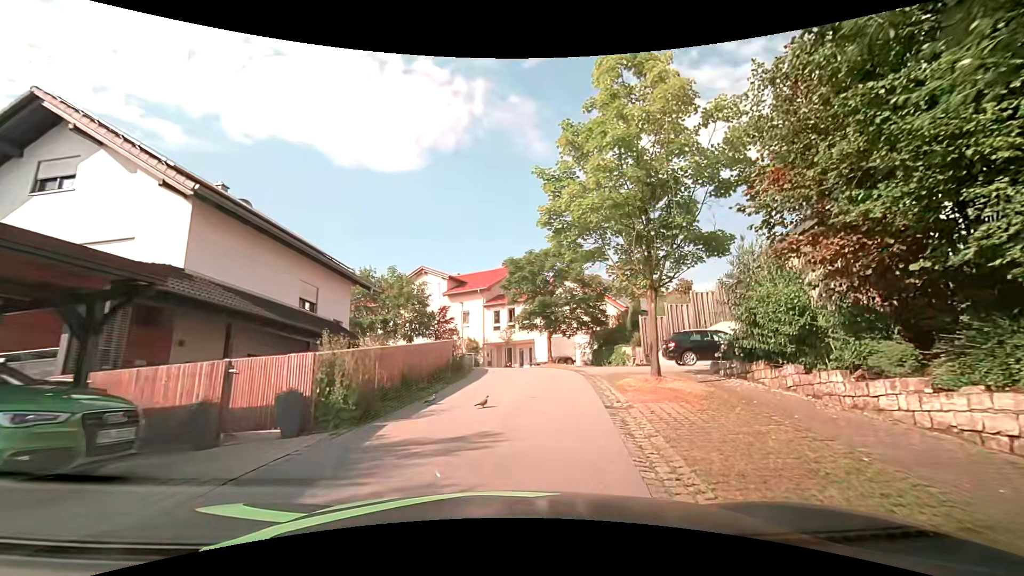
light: Day
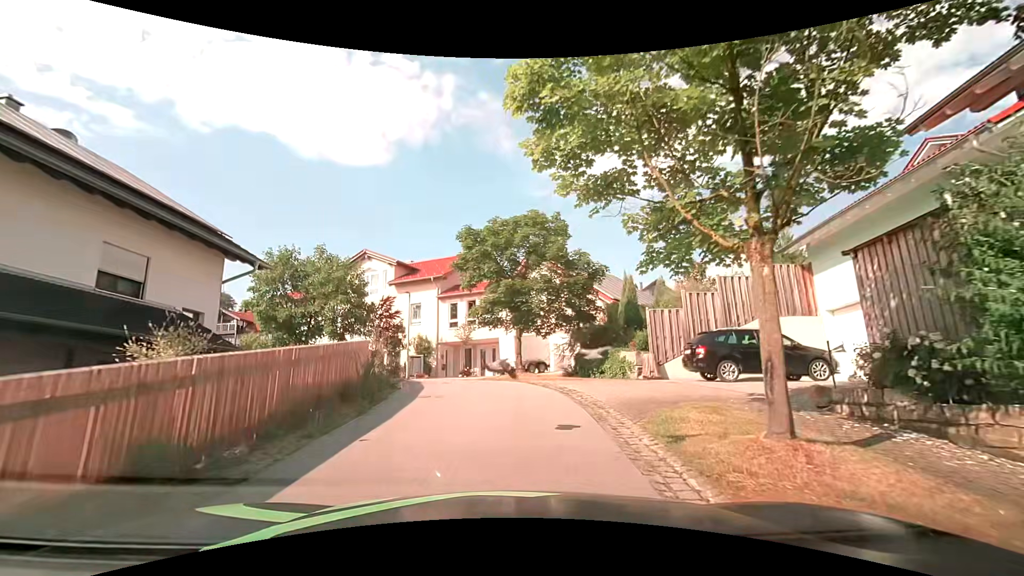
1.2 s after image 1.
(+0.4, +7.1) m; +4°
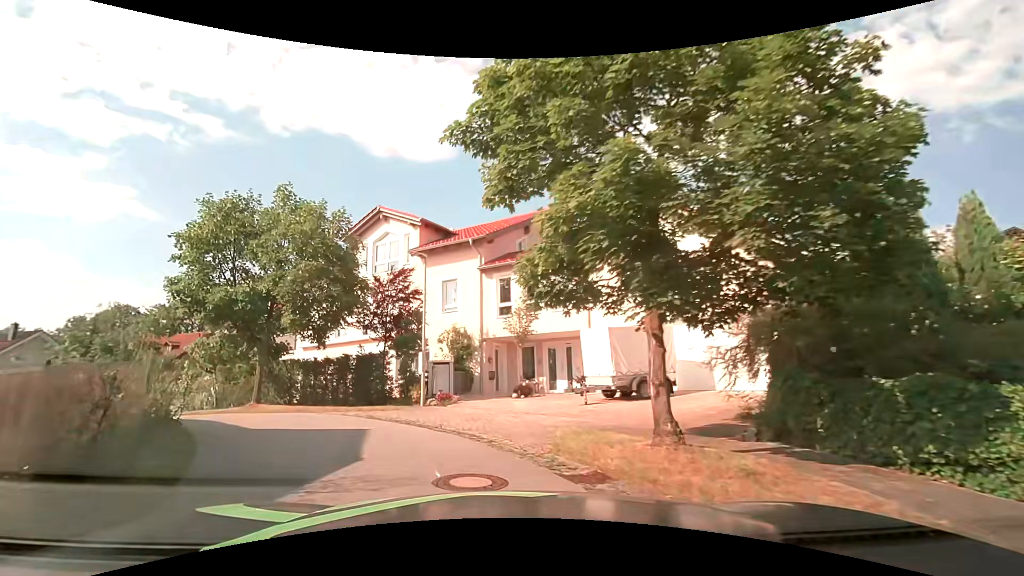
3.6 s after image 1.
(-0.1, +12.6) m; -7°
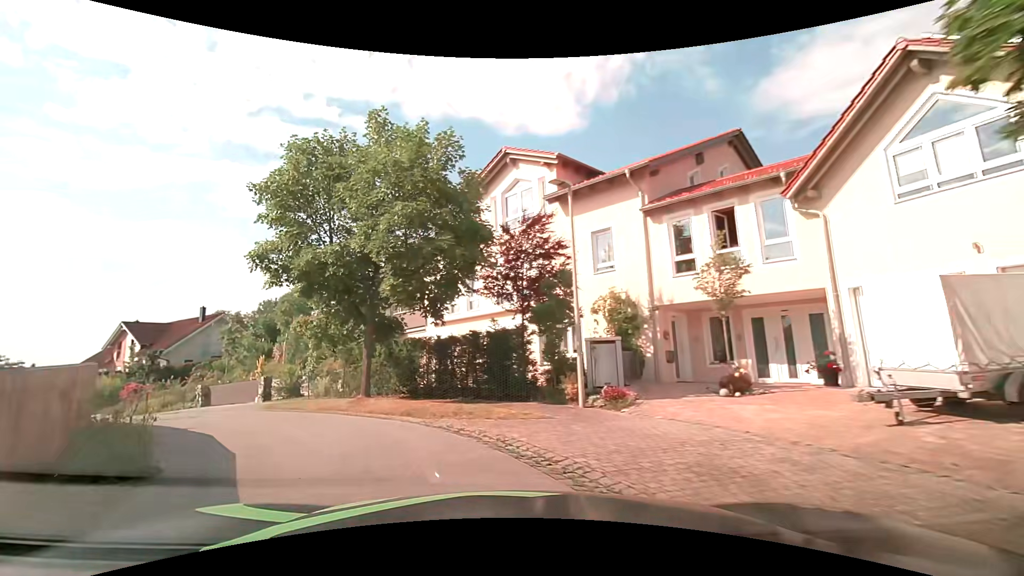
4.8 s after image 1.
(-0.8, +5.9) m; -16°
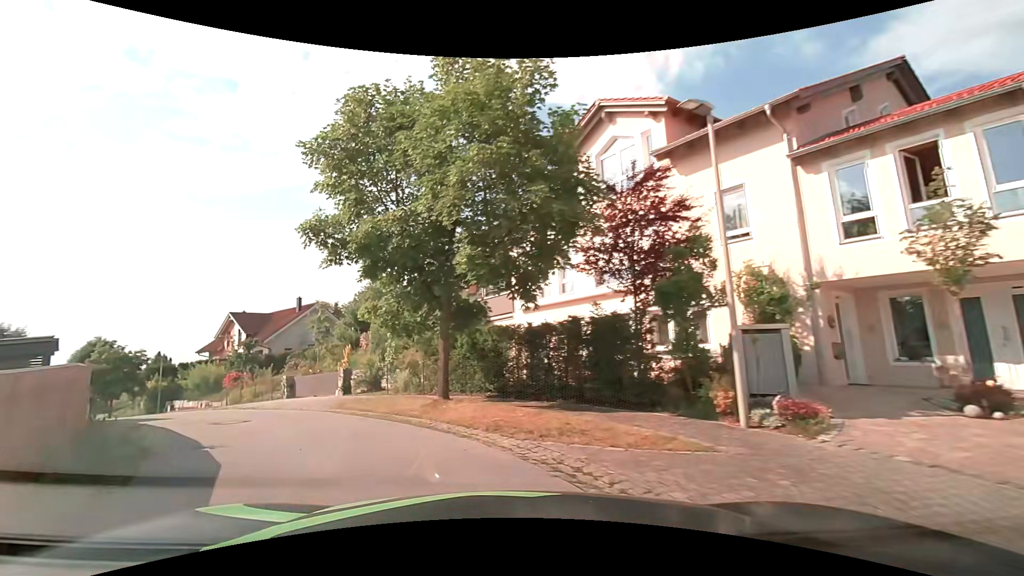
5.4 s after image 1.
(-0.3, +3.2) m; -9°
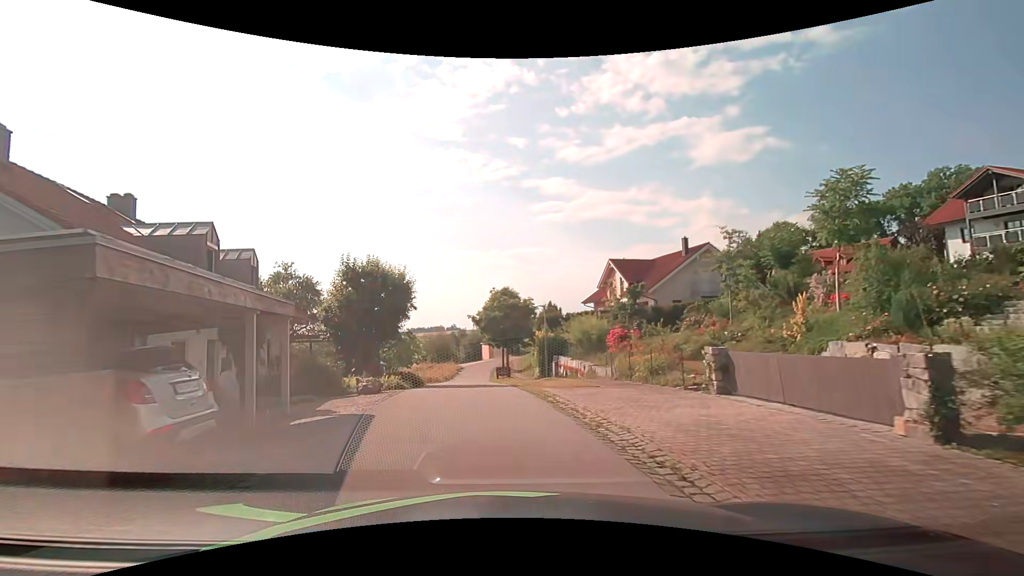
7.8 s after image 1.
(-5.7, +12.7) m; -43°
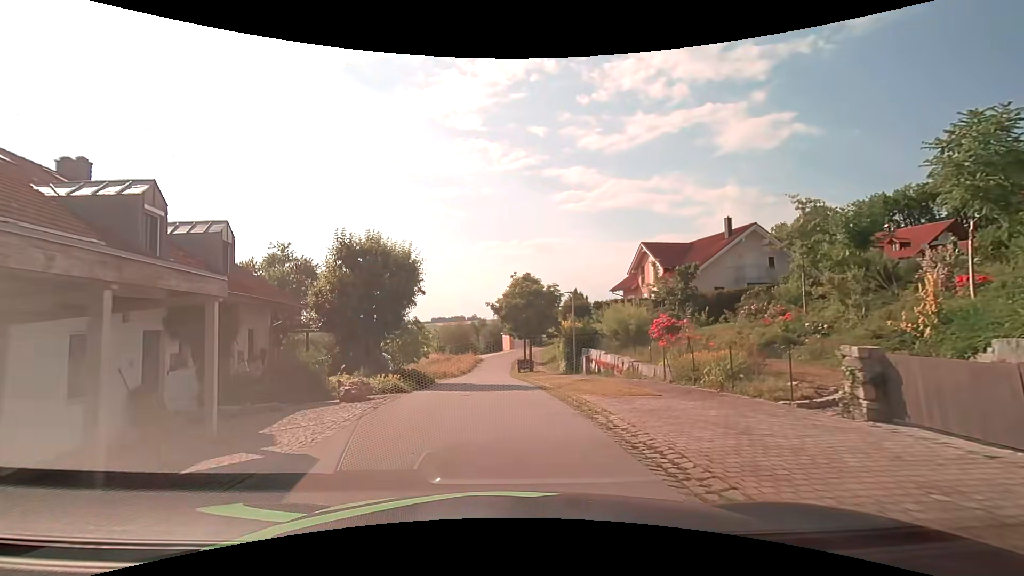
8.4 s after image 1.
(0.0, +4.0) m; -2°
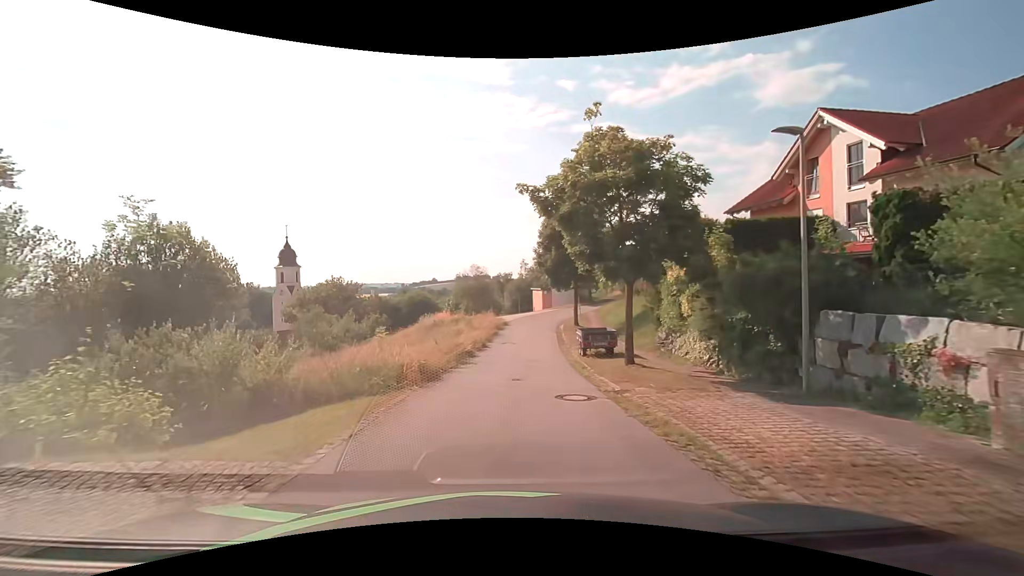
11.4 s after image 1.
(-1.0, +21.9) m; -3°
